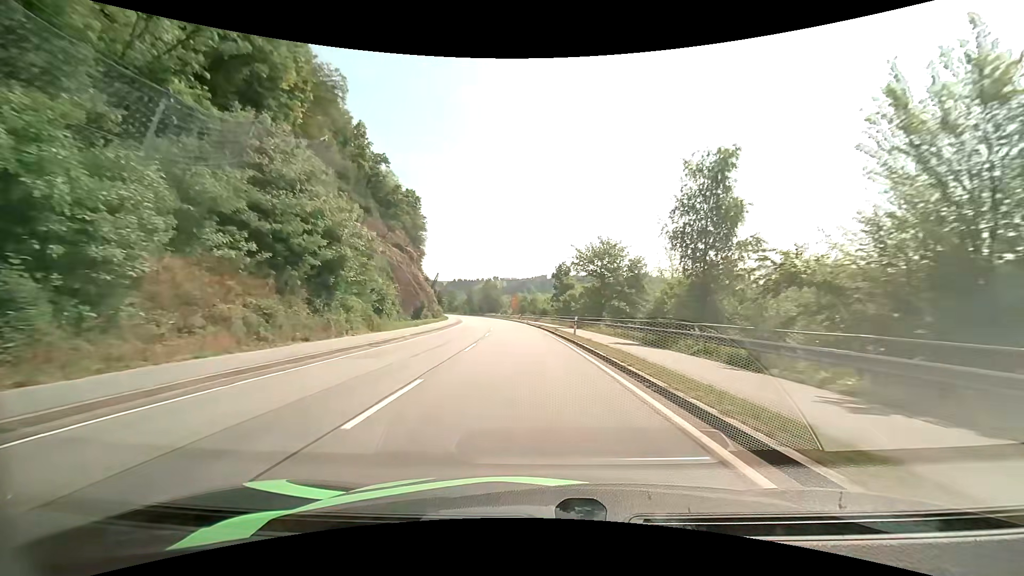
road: primary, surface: asphalt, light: Day
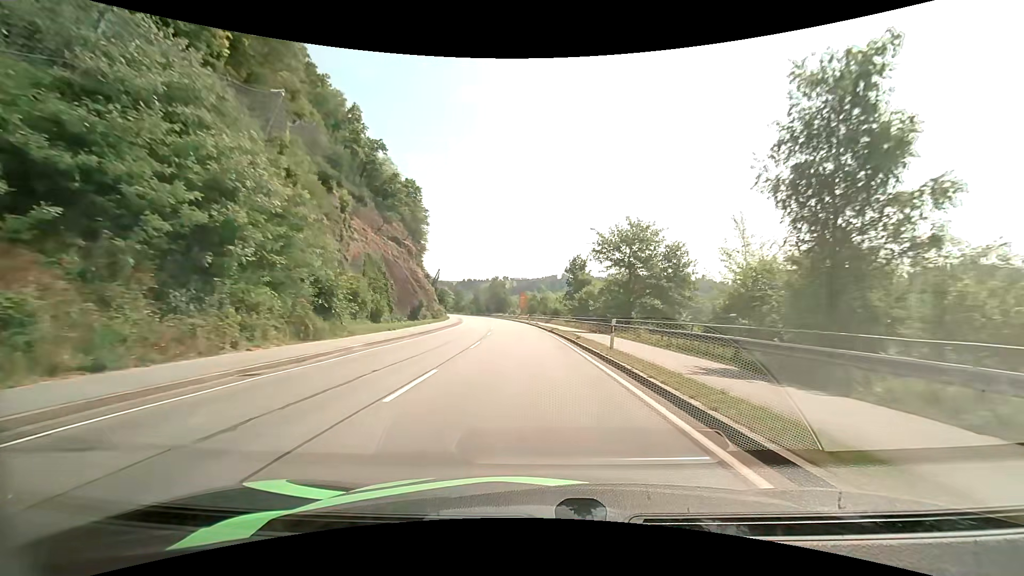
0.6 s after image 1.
(-0.1, +10.4) m; -1°
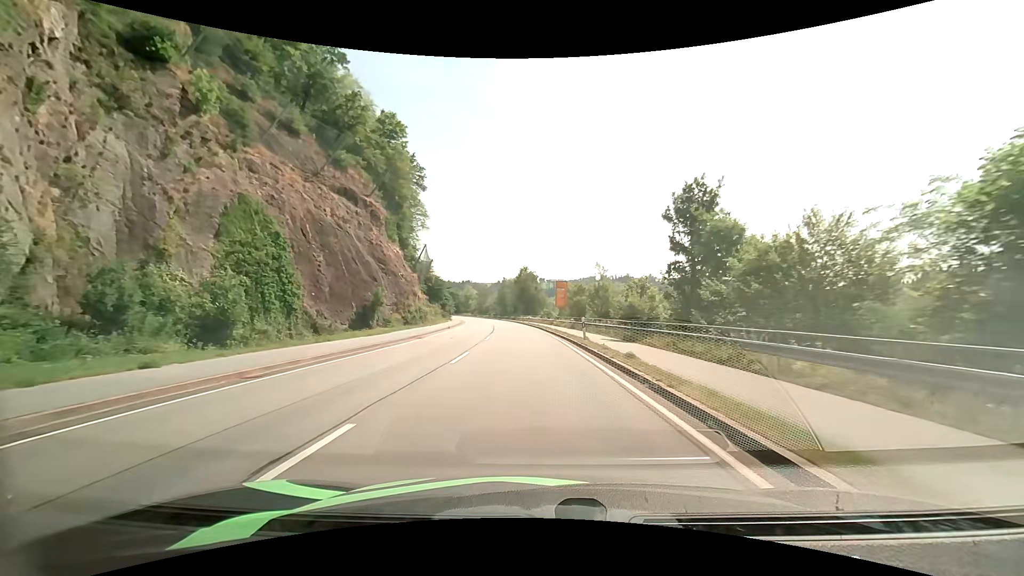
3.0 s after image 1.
(-1.2, +42.2) m; -4°
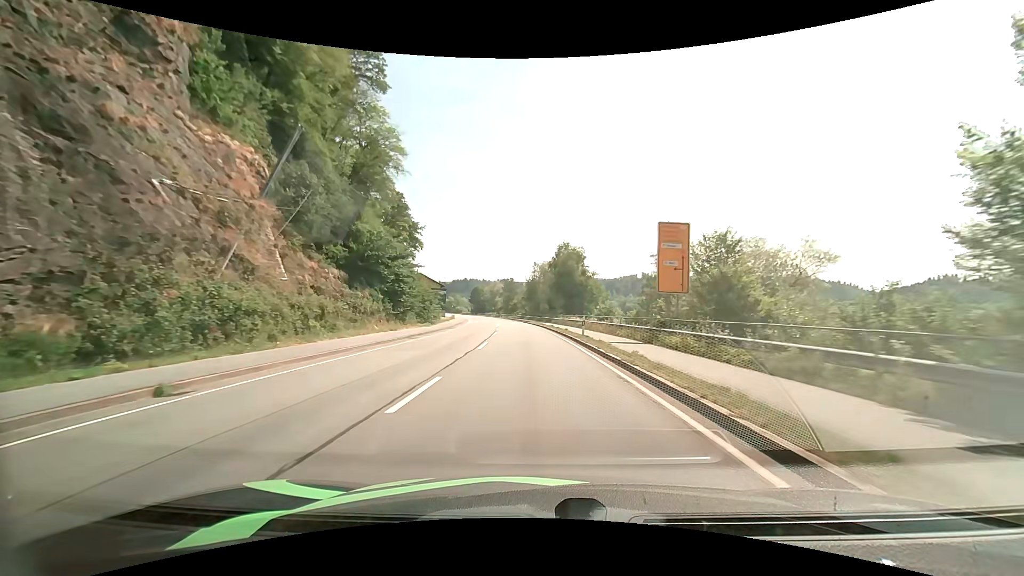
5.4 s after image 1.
(-1.7, +43.1) m; -4°
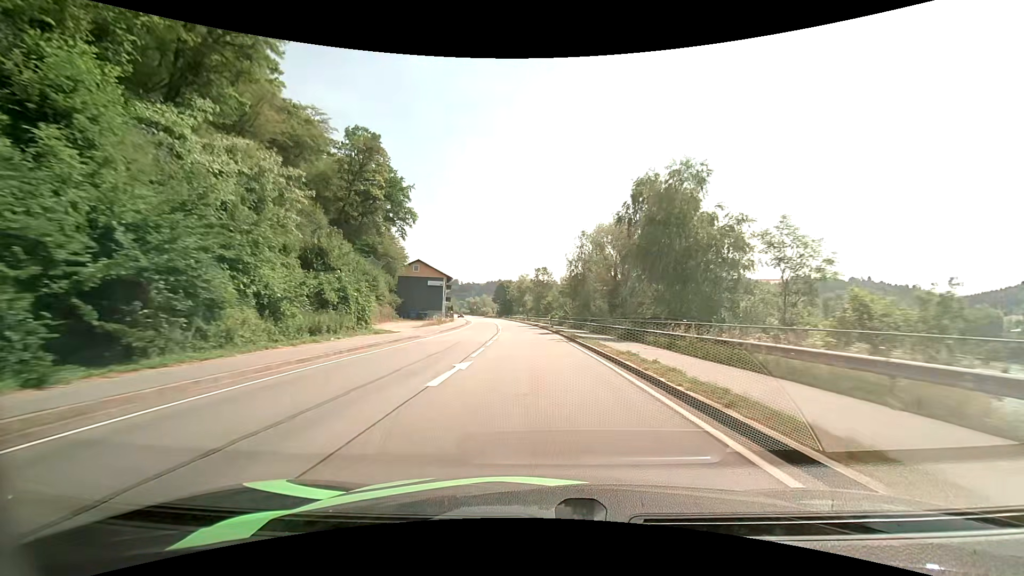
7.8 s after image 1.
(-1.5, +43.8) m; -4°
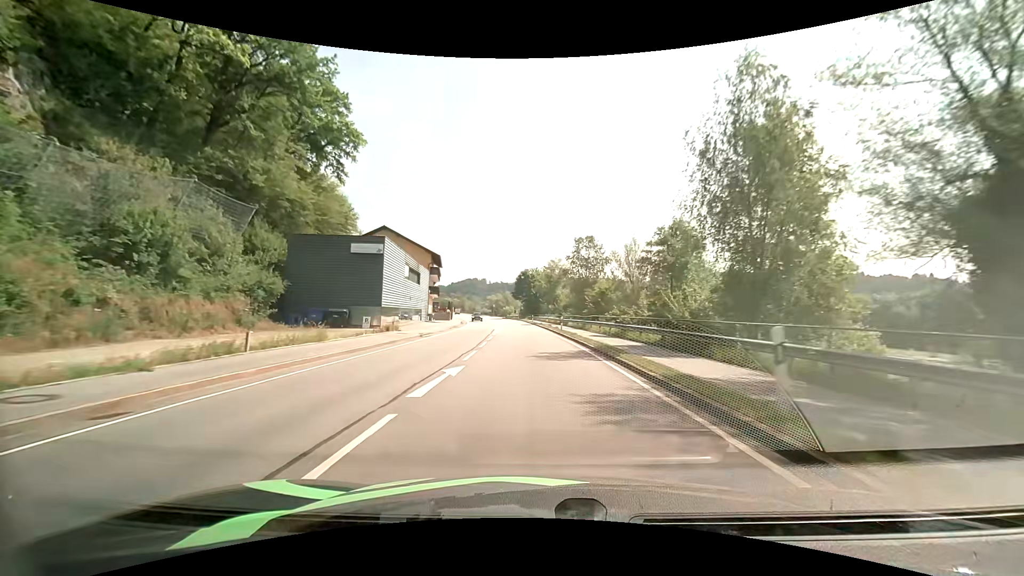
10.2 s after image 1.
(-1.3, +43.8) m; -3°
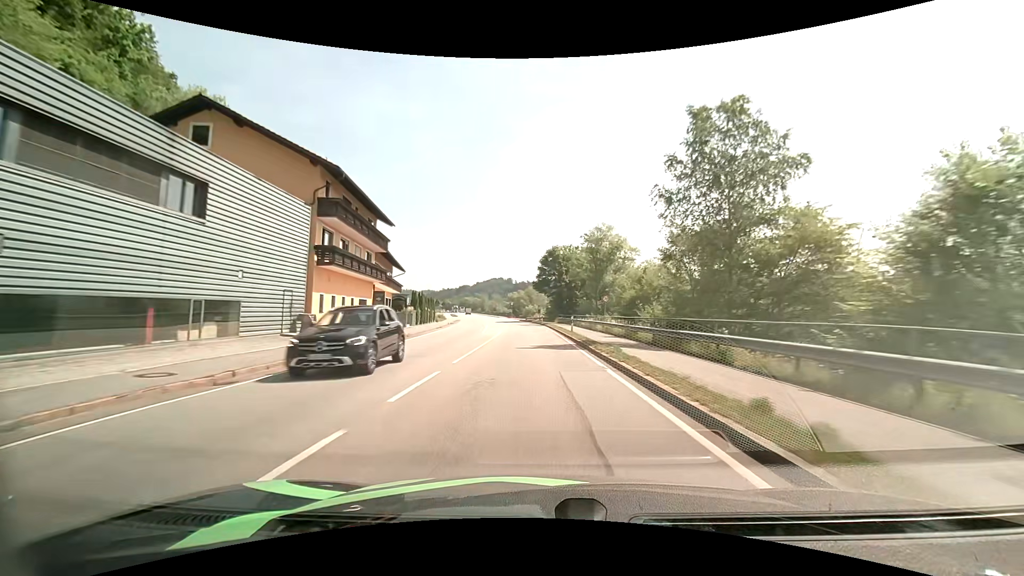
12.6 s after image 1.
(-1.2, +42.7) m; -3°
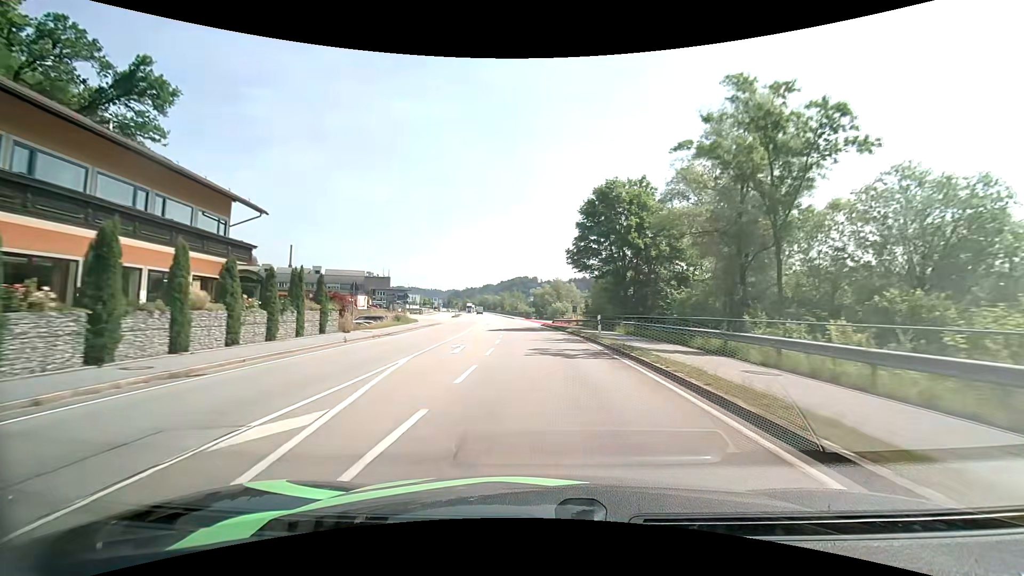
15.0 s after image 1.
(-1.2, +41.5) m; -3°
(0, +10) (0, +20) (-1, +30) (-1, +40) (-2, +50) (-3, +60) (-4, +70) (-5, +80) (-6, +90) (-7, +100) m
